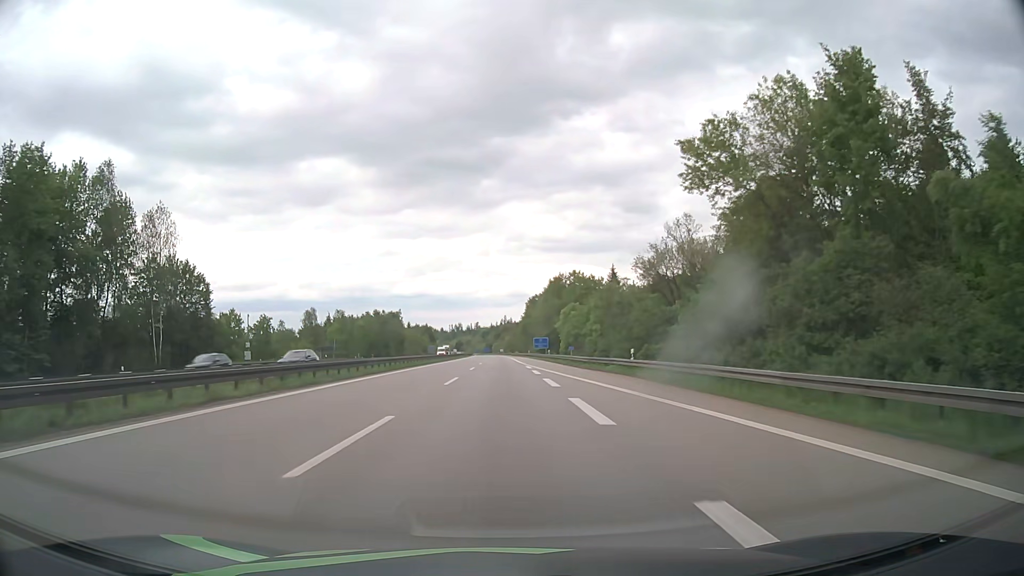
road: motorway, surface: asphalt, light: Day
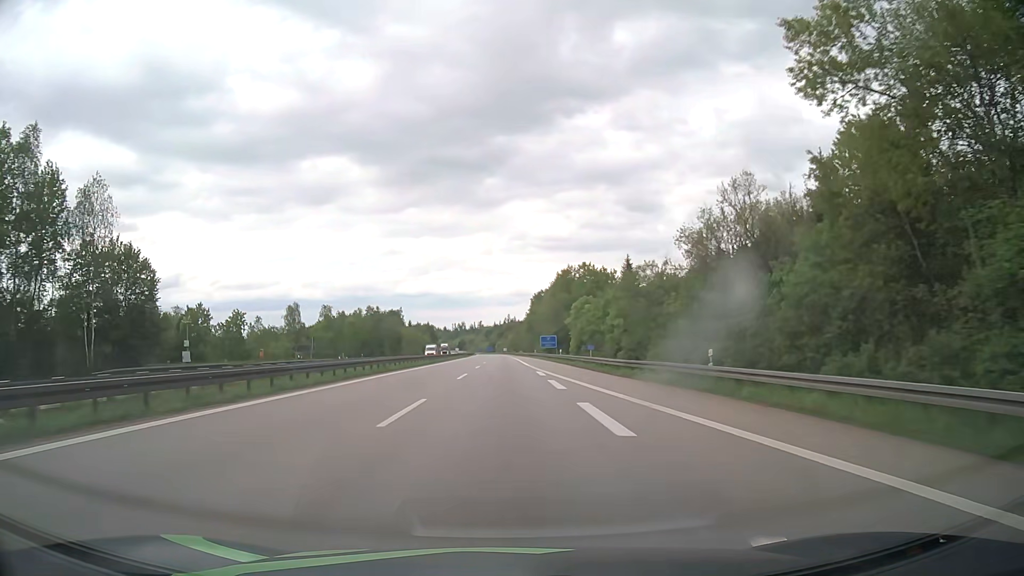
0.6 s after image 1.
(0.0, +13.4) m; 0°
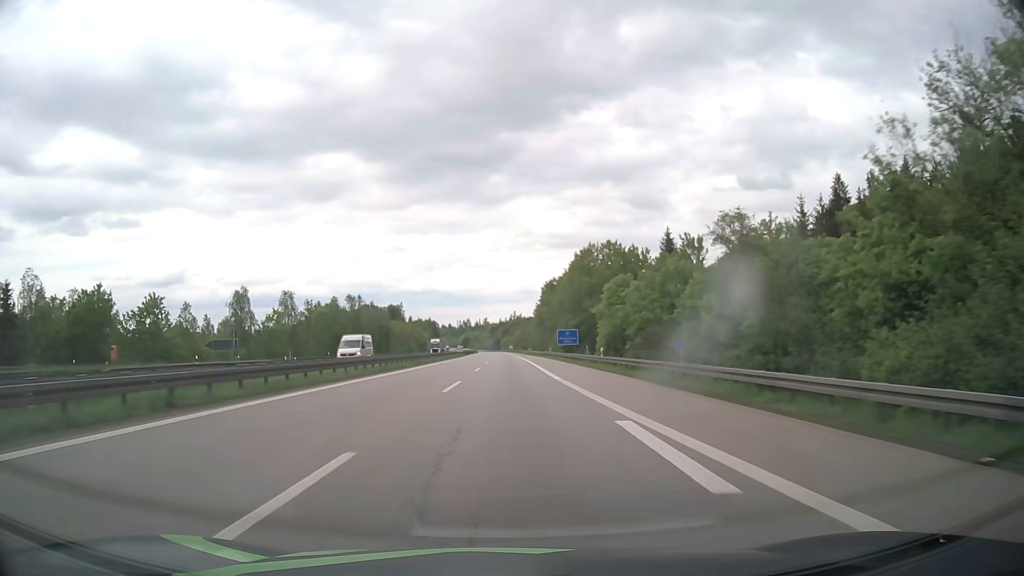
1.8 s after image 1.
(-0.1, +27.6) m; -1°
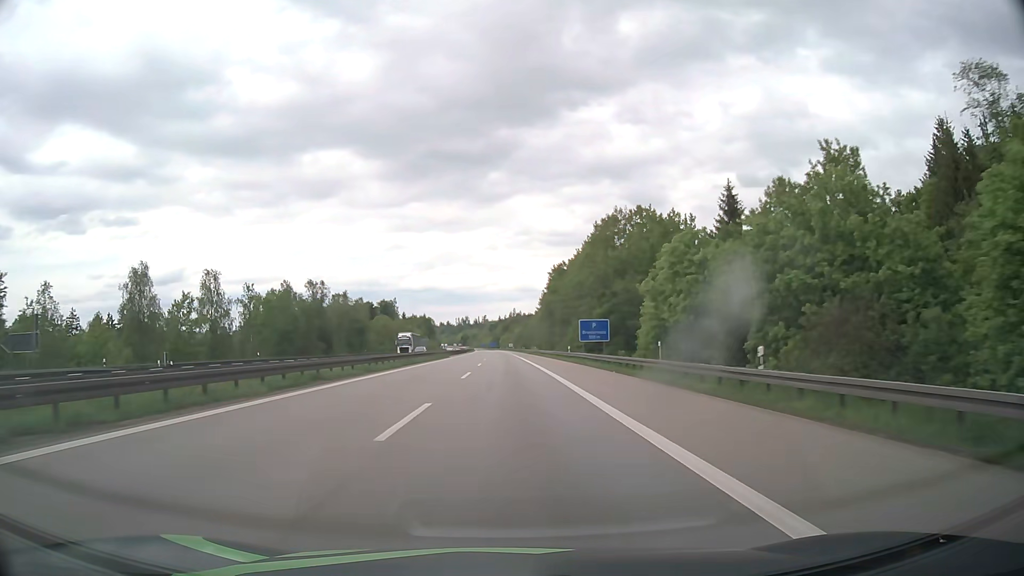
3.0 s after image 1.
(+0.1, +28.7) m; 0°
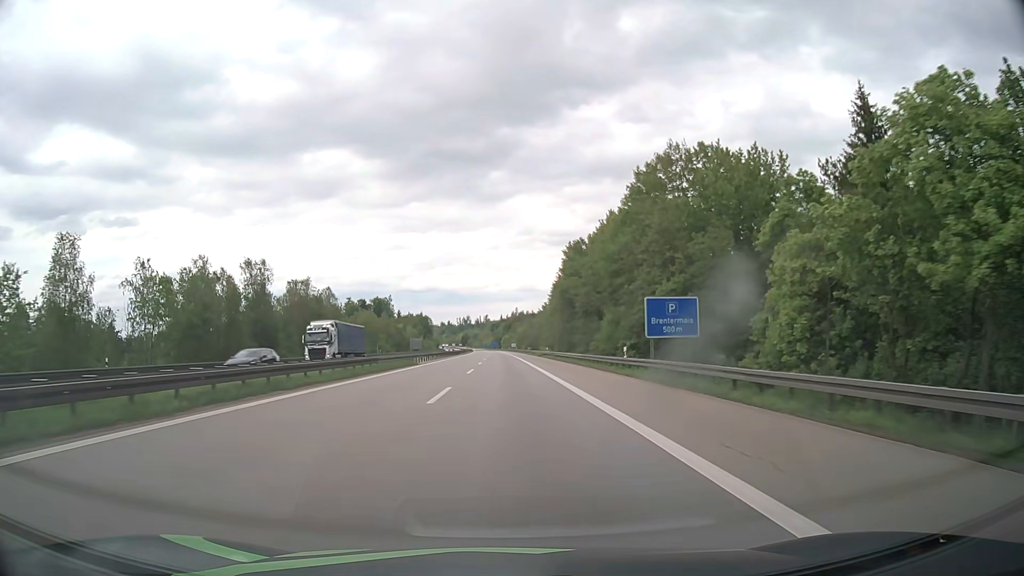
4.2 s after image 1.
(-0.1, +29.7) m; 0°
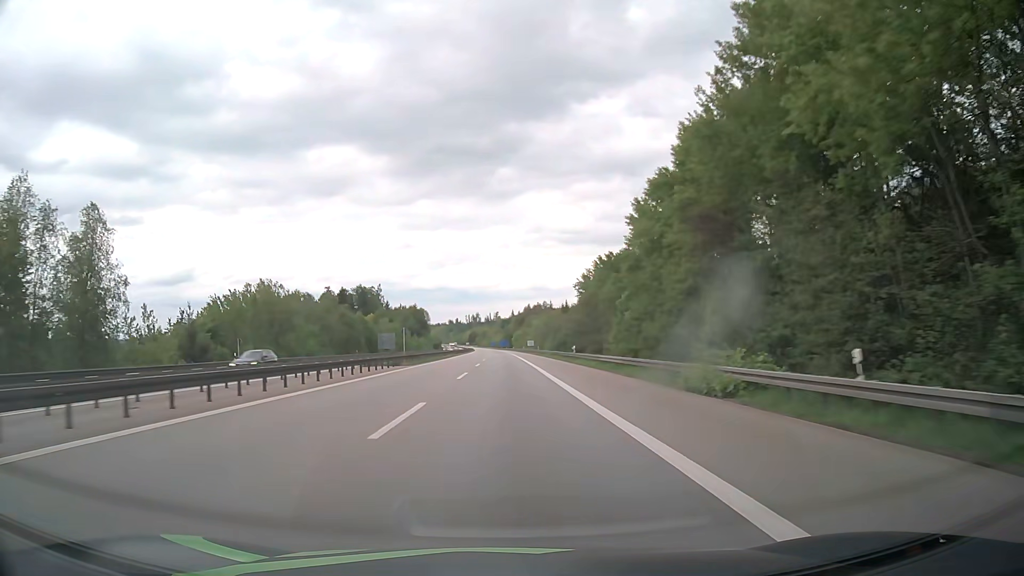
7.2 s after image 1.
(-0.6, +78.6) m; -1°
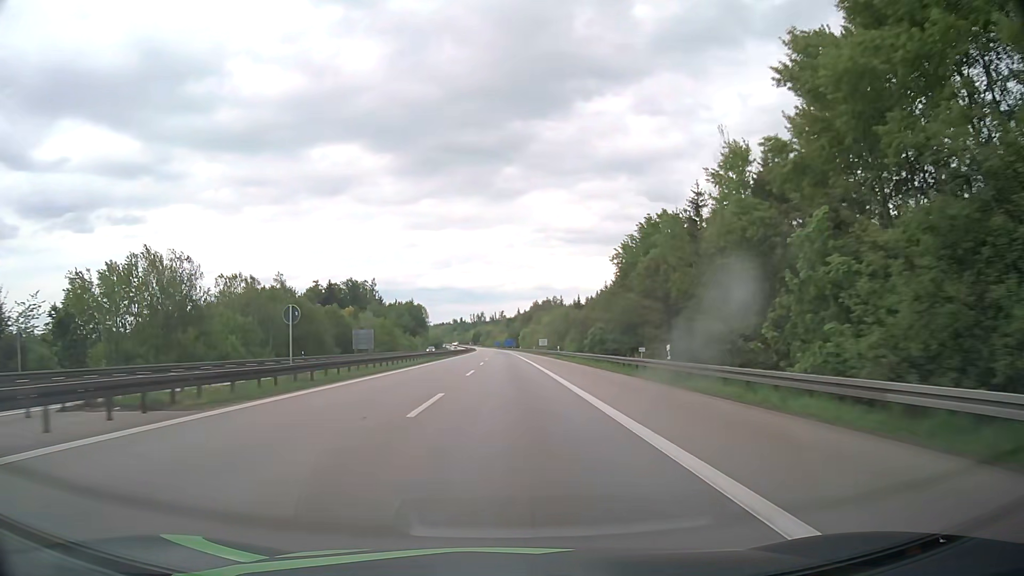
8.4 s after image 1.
(-0.2, +33.2) m; 0°
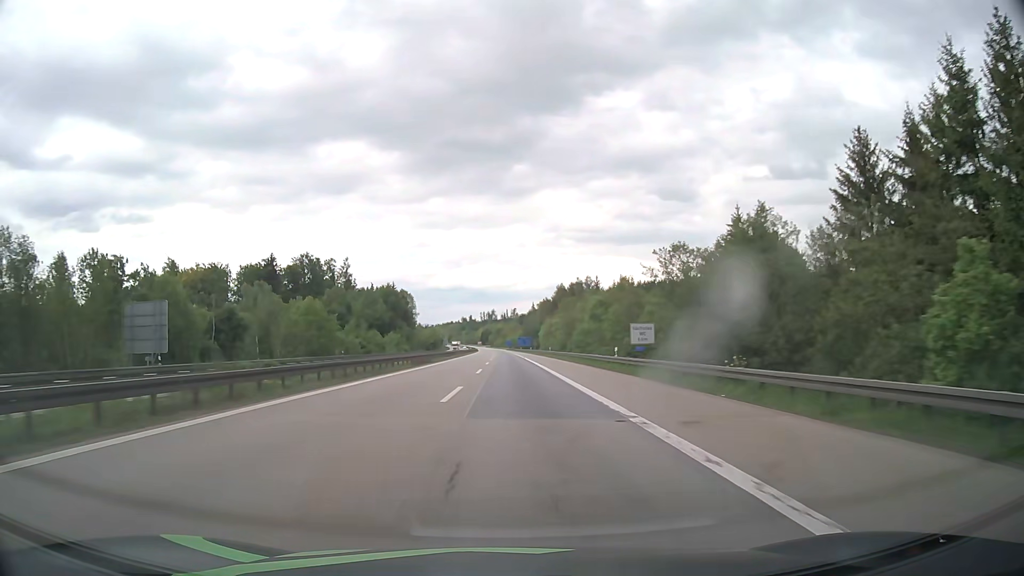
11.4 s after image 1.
(-0.7, +87.0) m; -1°
(0, +10) (0, +20) (0, +30) (0, +40) (0, +50) (0, +60) (0, +70) (0, +80) (0, +90) (-1, +100) m
